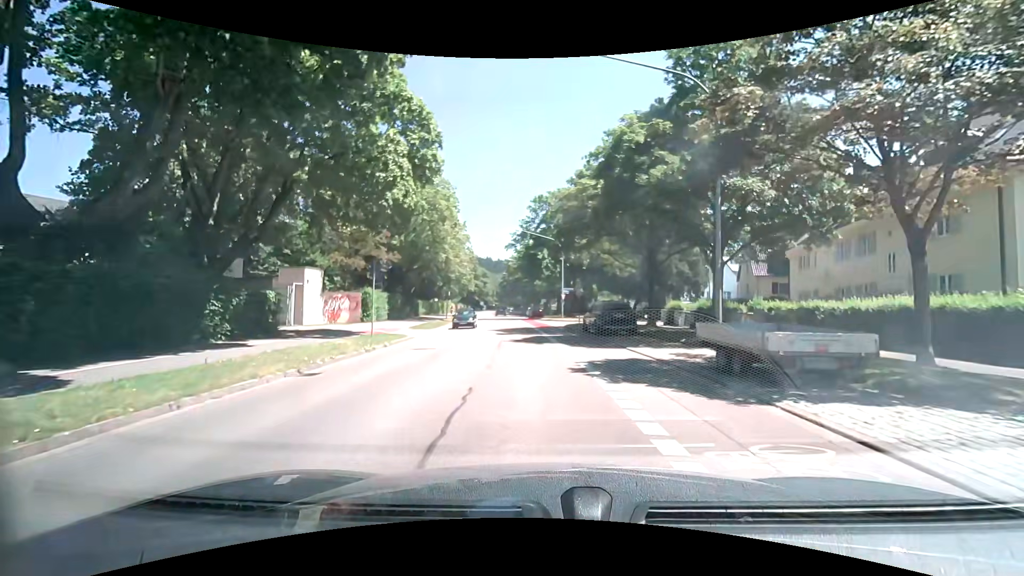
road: secondary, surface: asphalt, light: Day
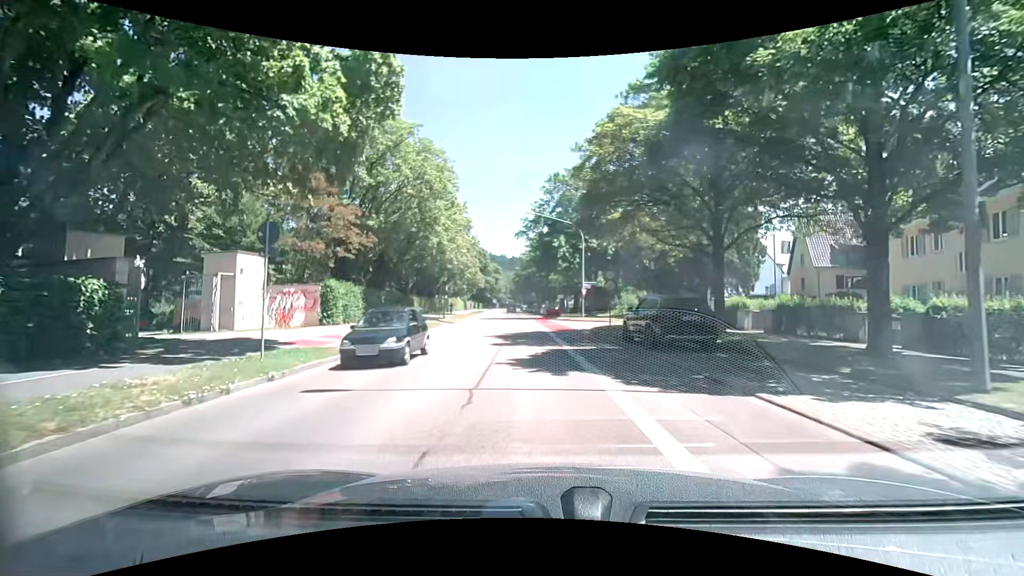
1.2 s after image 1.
(-0.2, +9.0) m; -2°
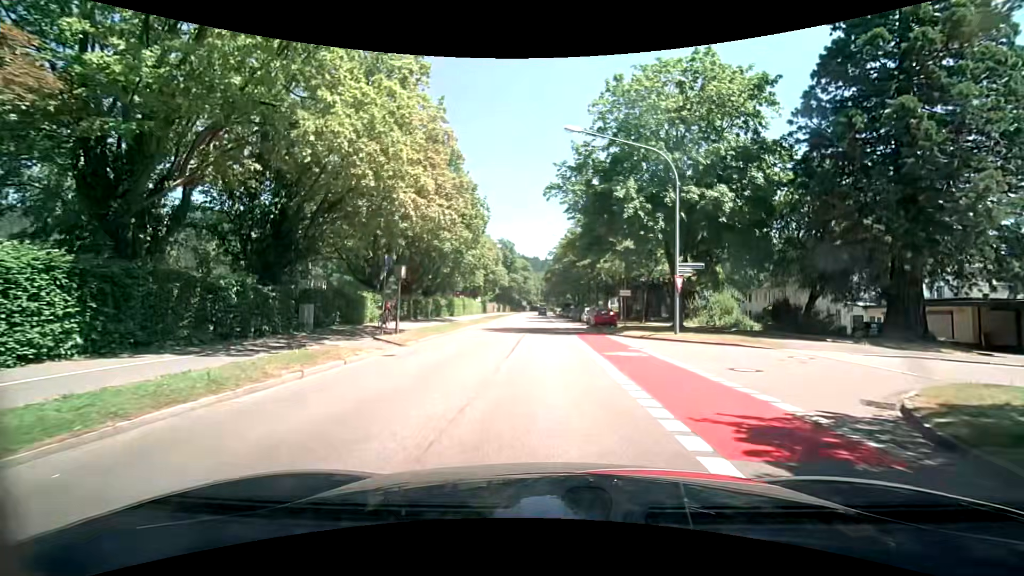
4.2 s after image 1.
(-0.9, +22.5) m; -5°
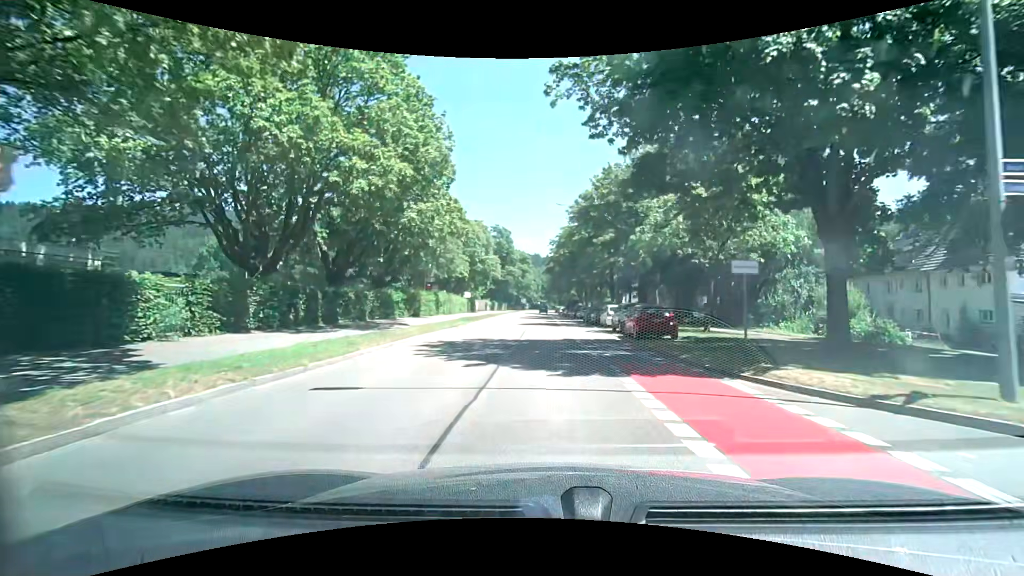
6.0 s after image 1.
(+0.3, +16.9) m; +1°
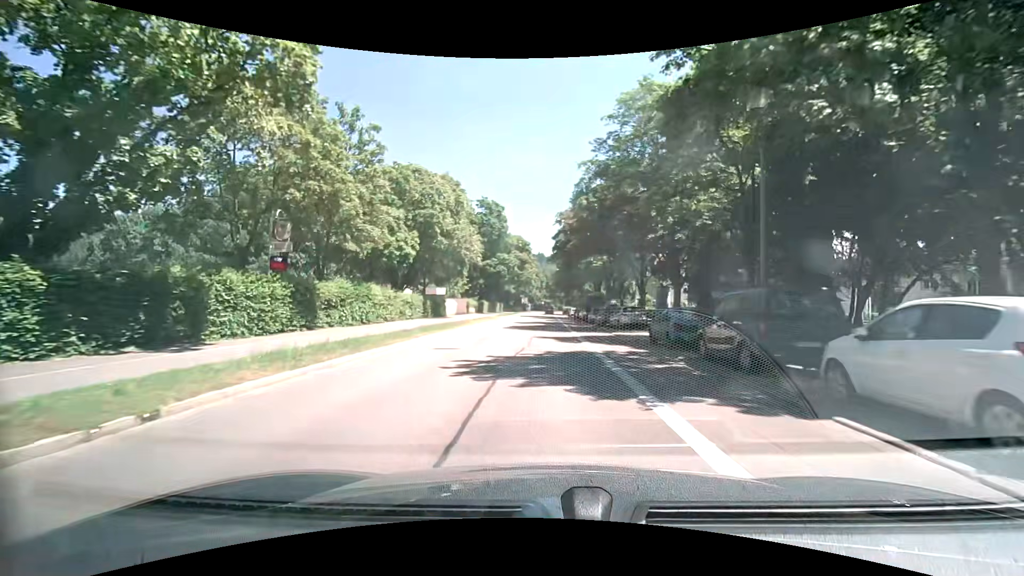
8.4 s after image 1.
(0.0, +27.7) m; 0°
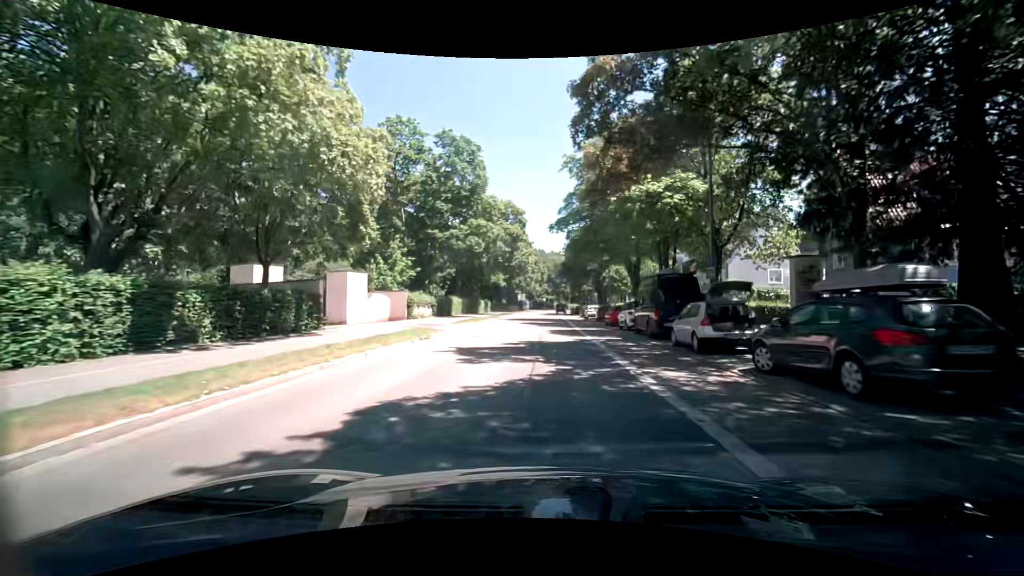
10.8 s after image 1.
(-0.3, +30.1) m; 0°
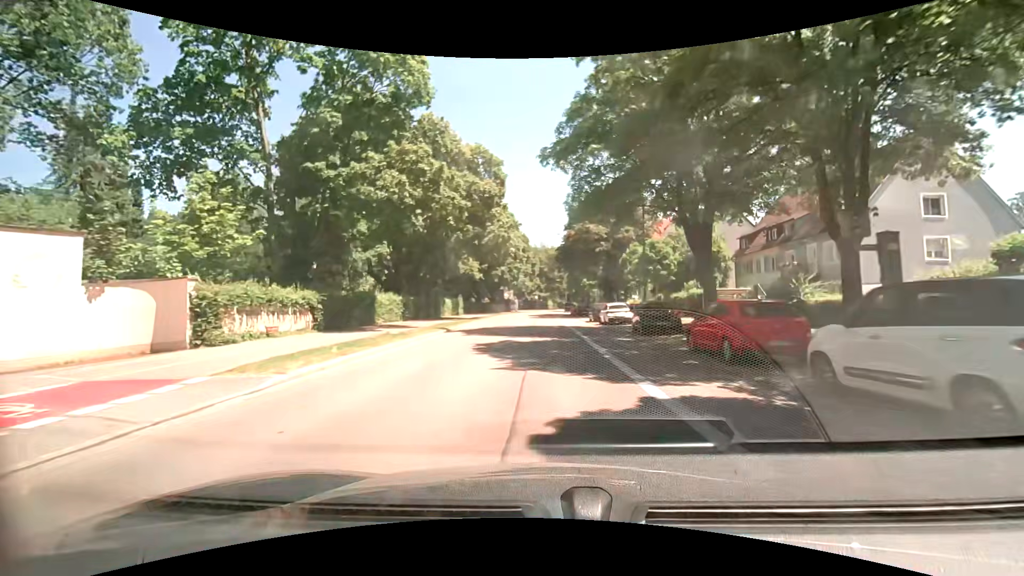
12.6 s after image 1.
(+0.1, +22.4) m; 0°
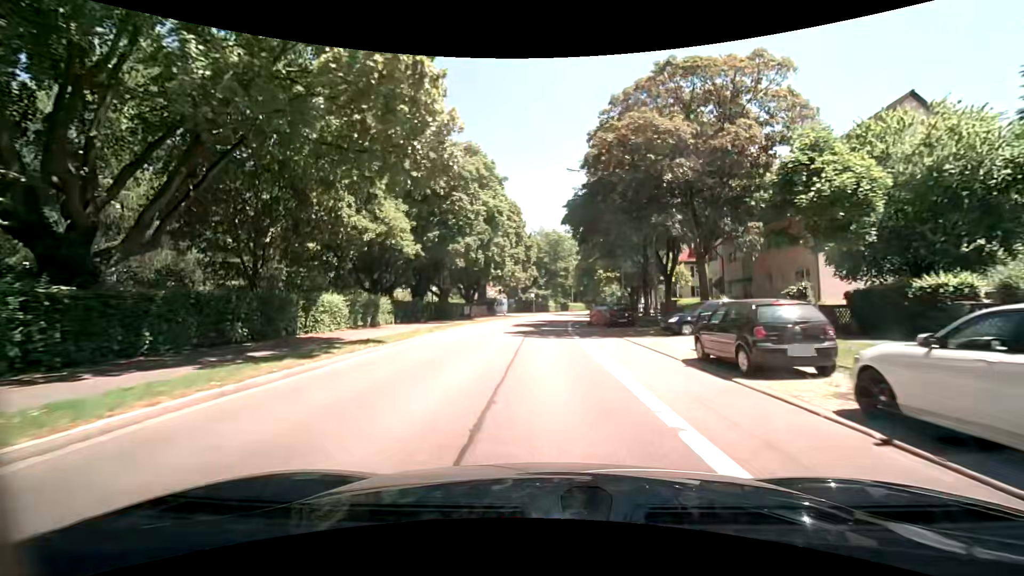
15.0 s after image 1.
(+0.1, +29.8) m; +1°
(0, +10) (0, +20) (0, +30) (0, +40) (+1, +50) (+2, +60) (+4, +70) (+6, +79) (+9, +89) (+12, +99) m
